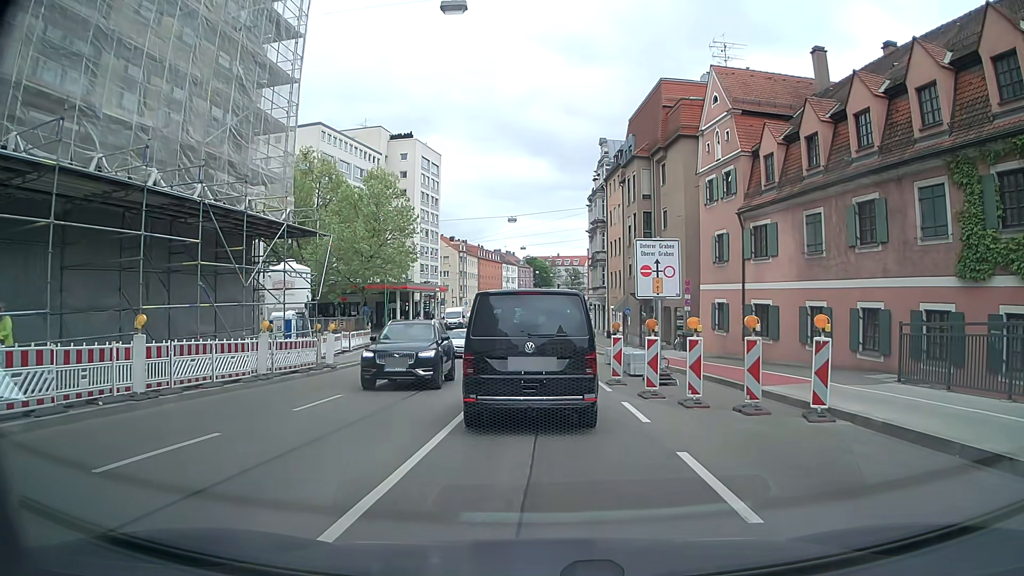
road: tertiary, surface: asphalt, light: Day
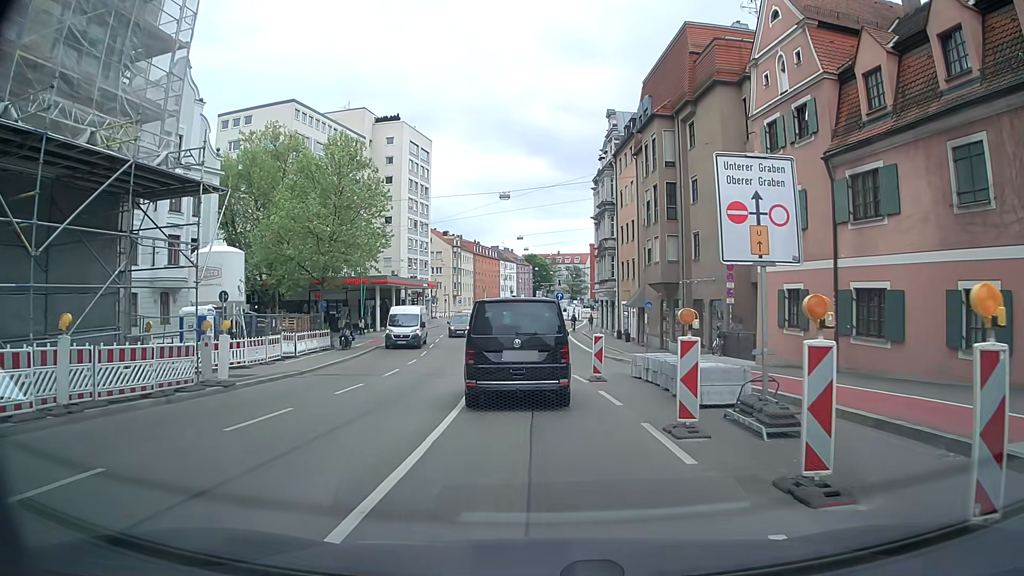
(-0.2, +9.1) m; -1°
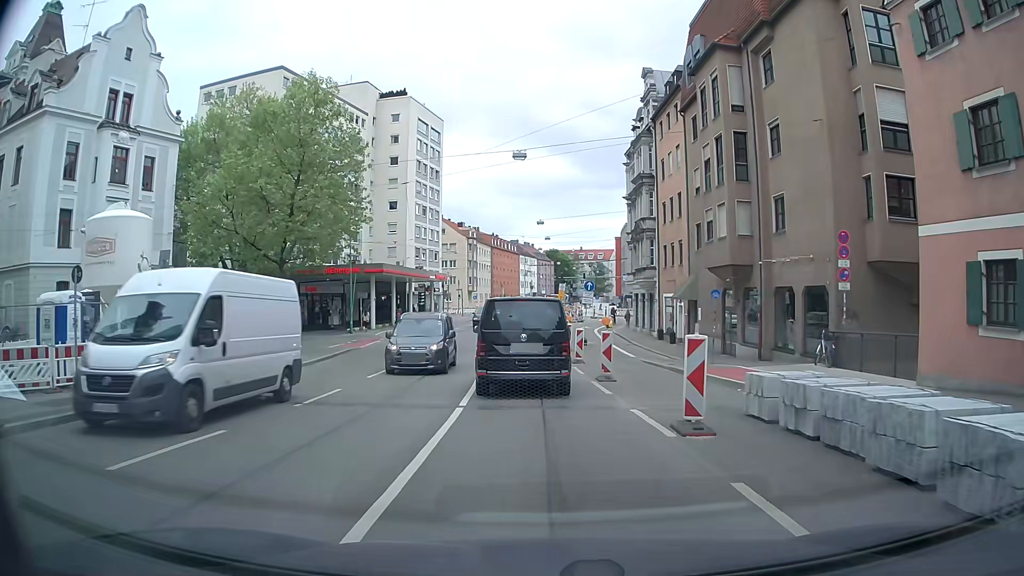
(-0.2, +9.8) m; -1°
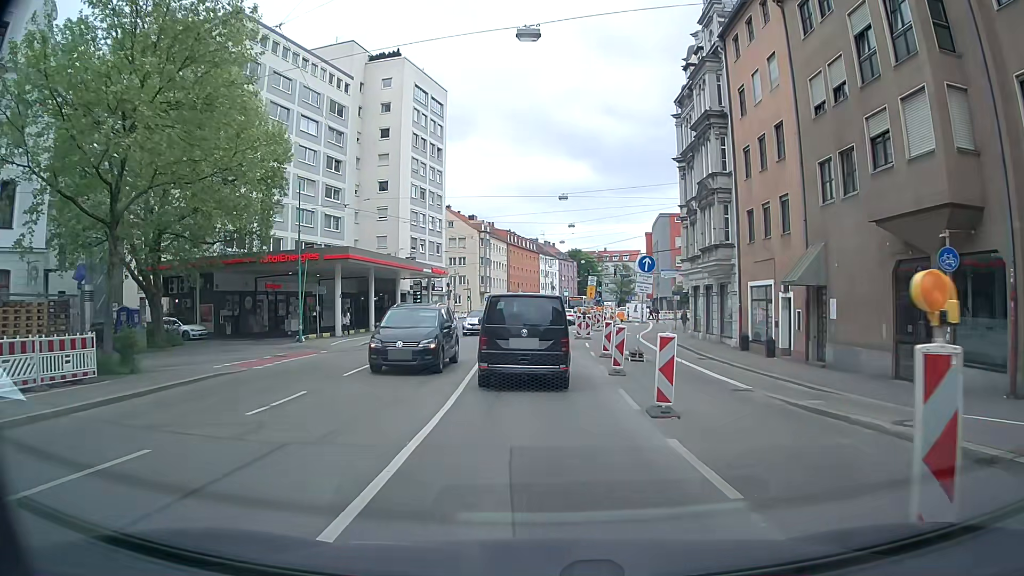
(-0.4, +14.5) m; -3°
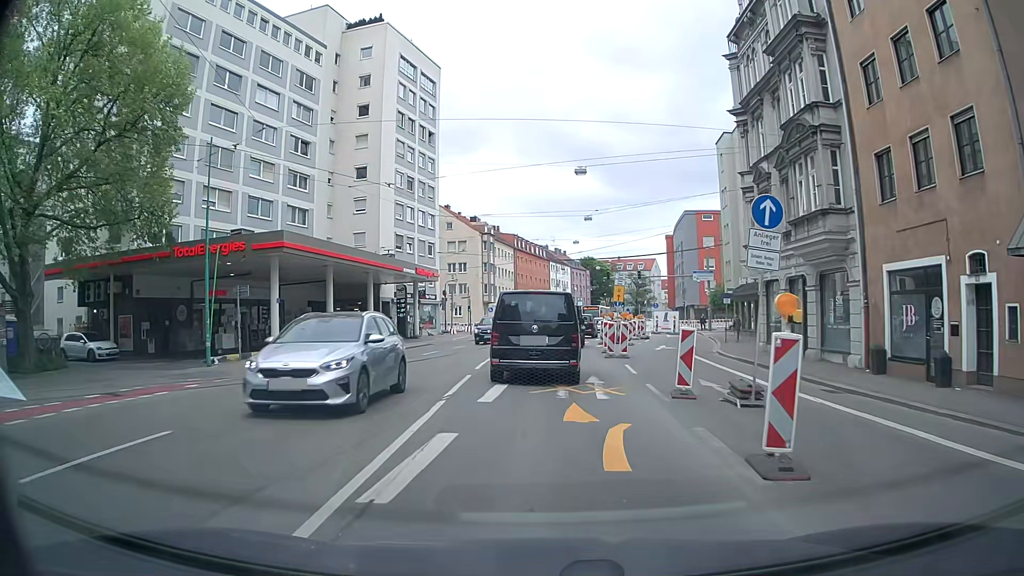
(0.0, +11.6) m; +1°
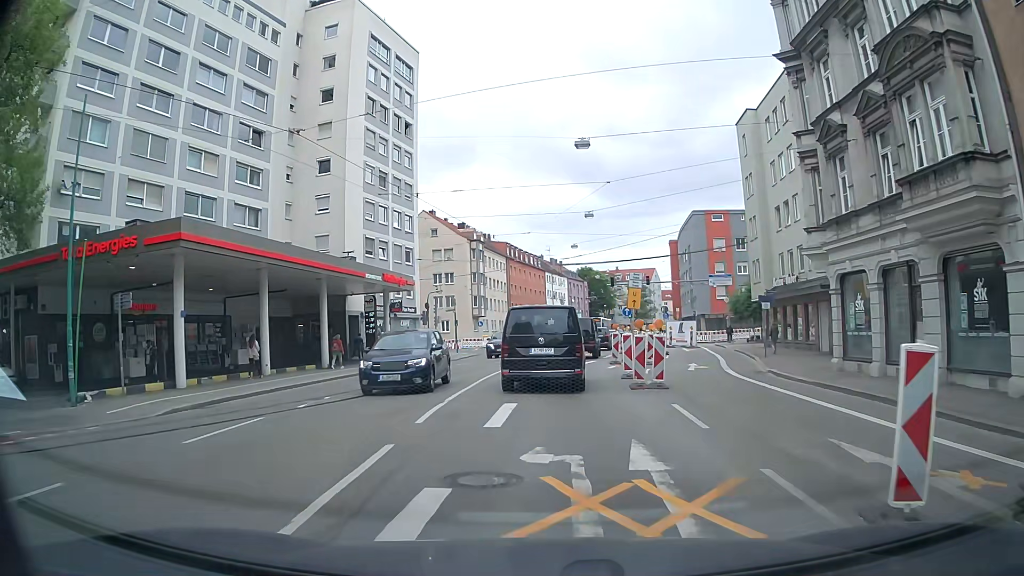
(-0.1, +8.2) m; -1°
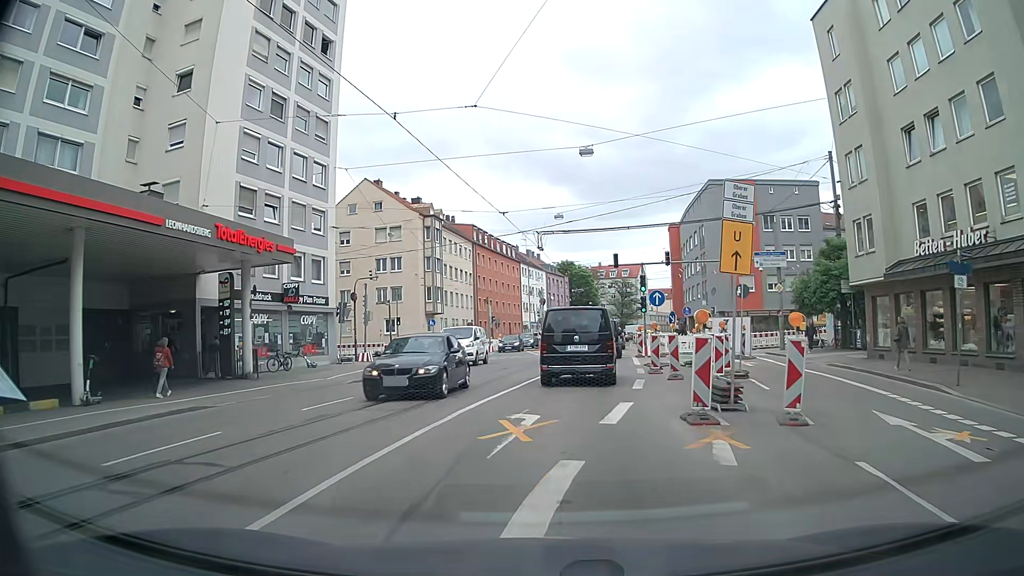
(+0.1, +18.1) m; +3°
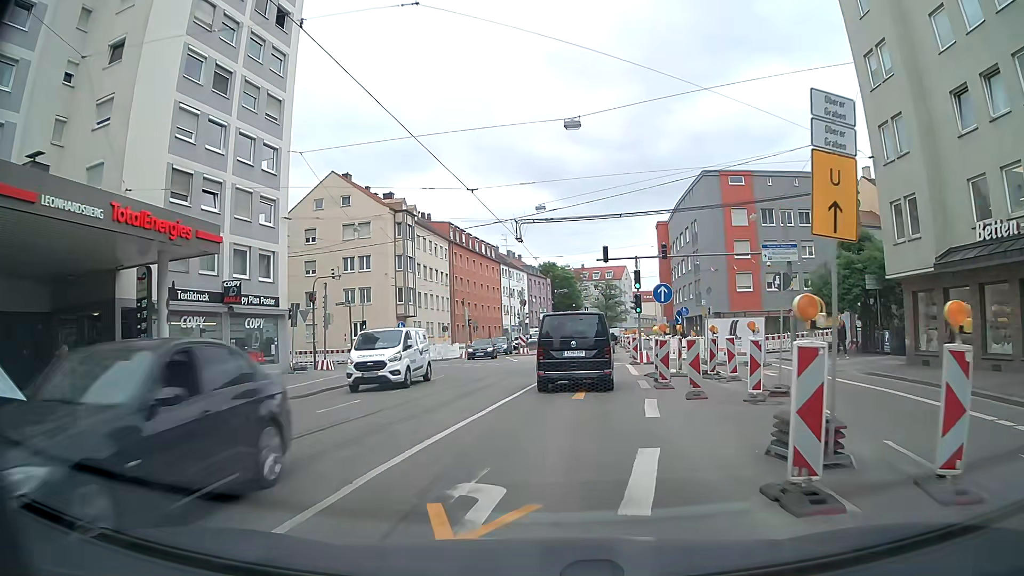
(+0.1, +4.8) m; +2°
(0, +10) (+1, +20) (+1, +30) (+2, +40) (+3, +50) (+3, +60) (+4, +70) (+5, +80) (+6, +90) (+7, +100) m
